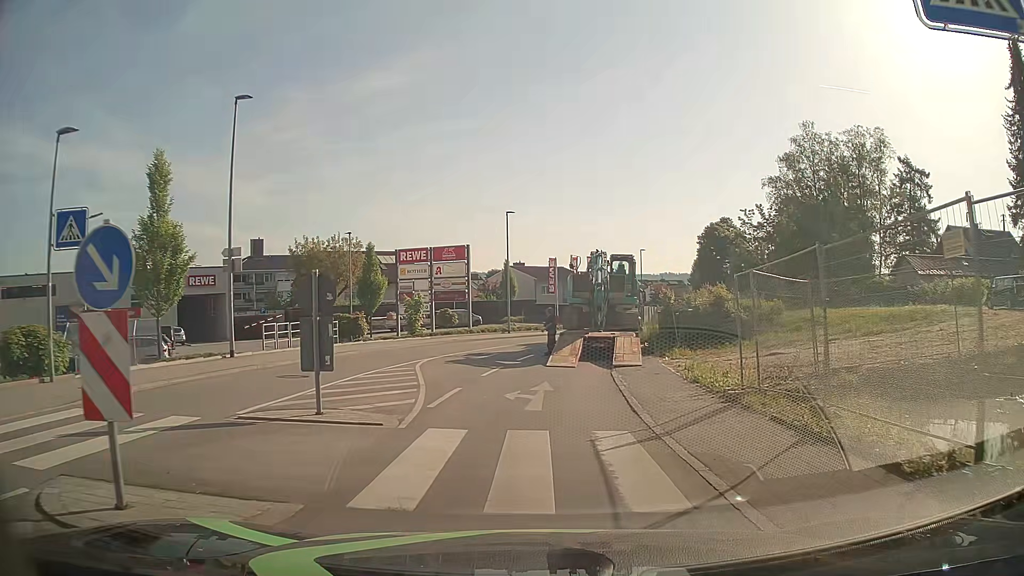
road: tertiary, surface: asphalt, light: Day
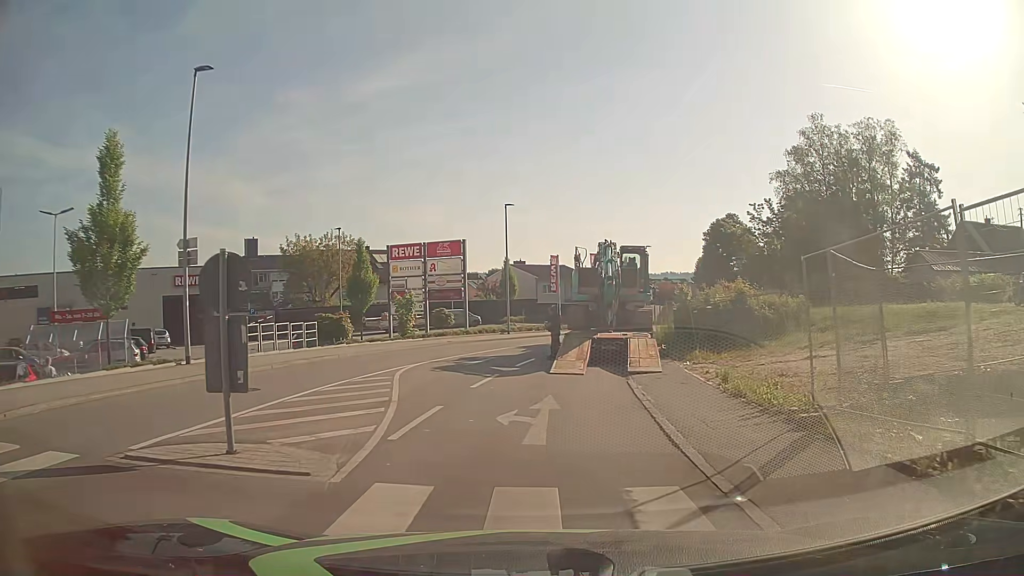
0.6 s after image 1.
(0.0, +2.9) m; +1°
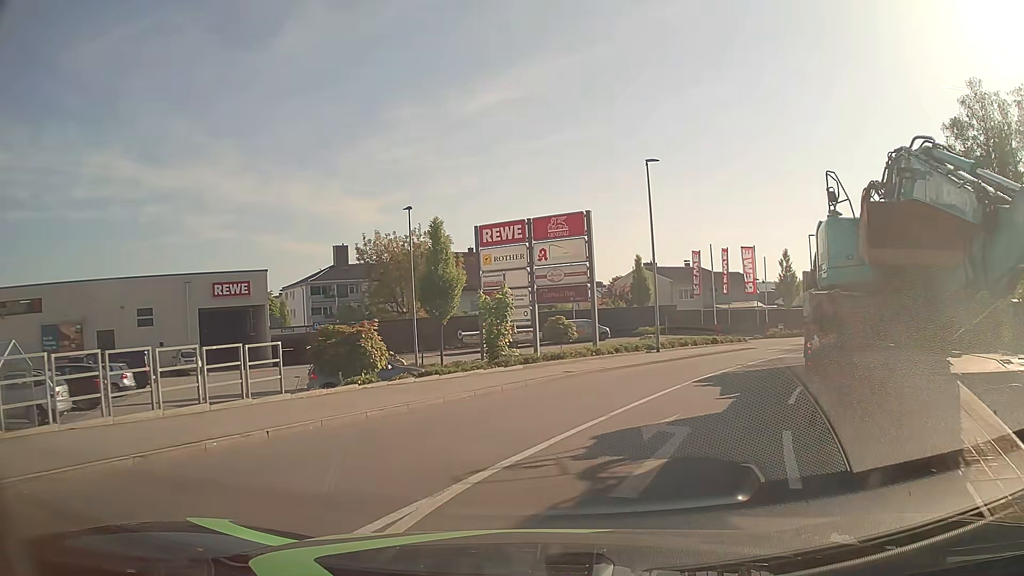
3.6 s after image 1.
(-1.8, +13.9) m; -12°
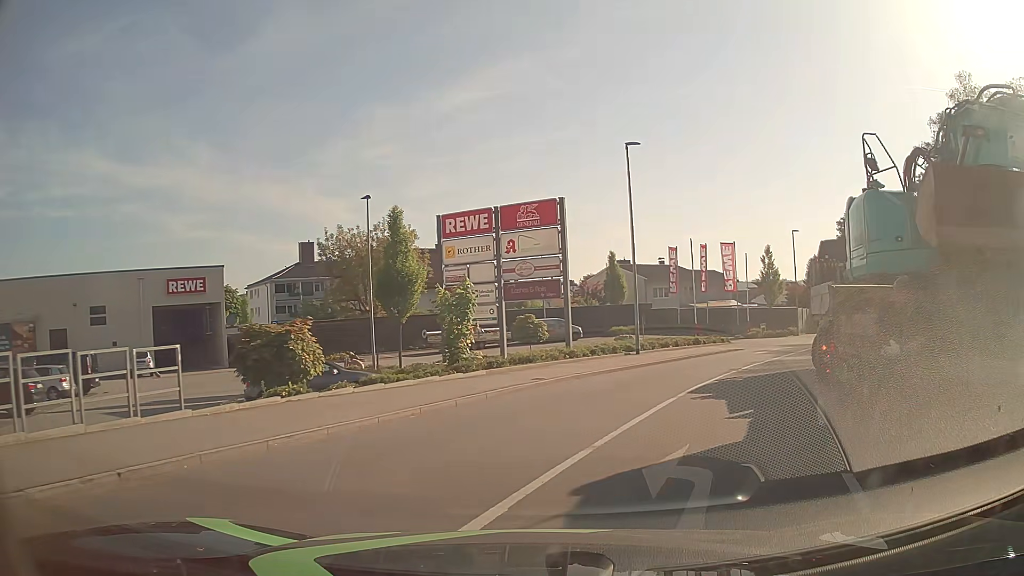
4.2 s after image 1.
(+0.1, +2.7) m; +3°
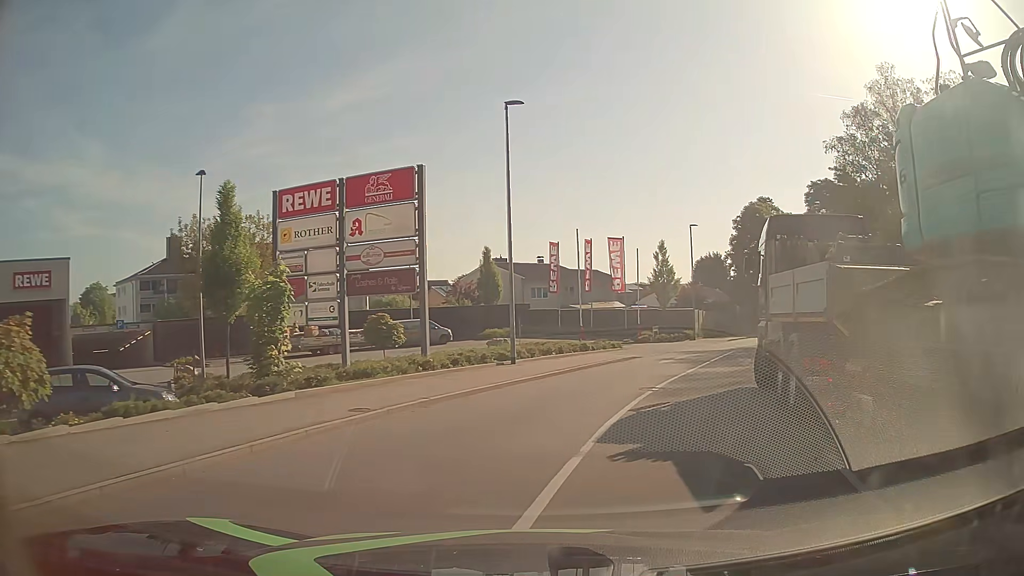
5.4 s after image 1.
(+0.4, +5.3) m; +10°
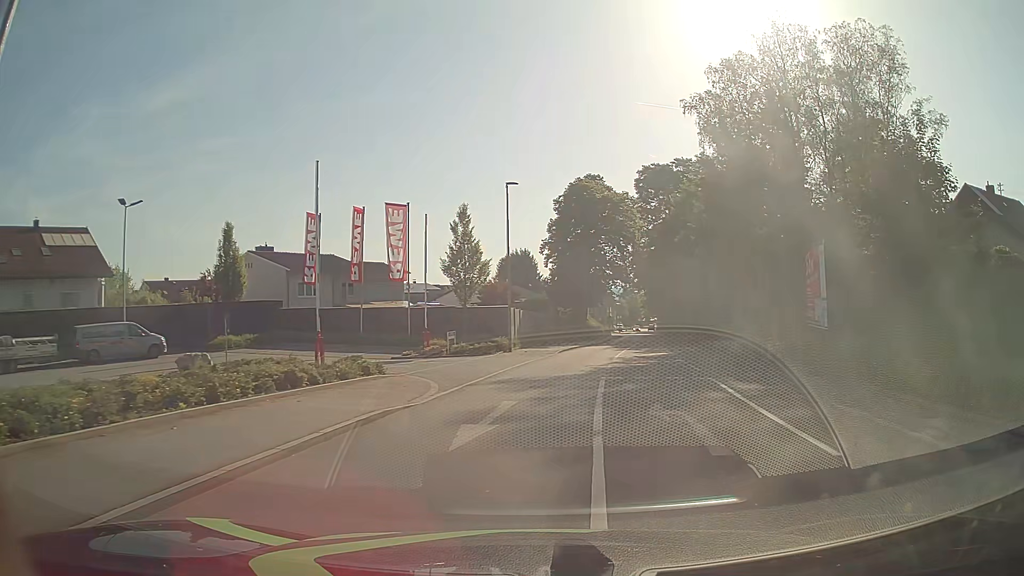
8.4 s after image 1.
(+2.1, +15.7) m; +17°
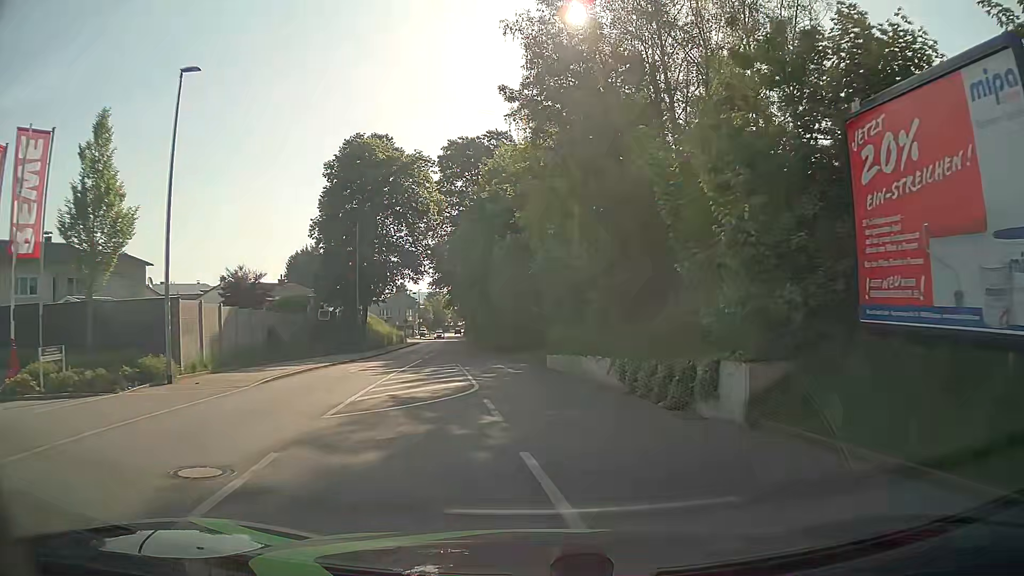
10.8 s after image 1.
(+2.8, +16.1) m; +16°
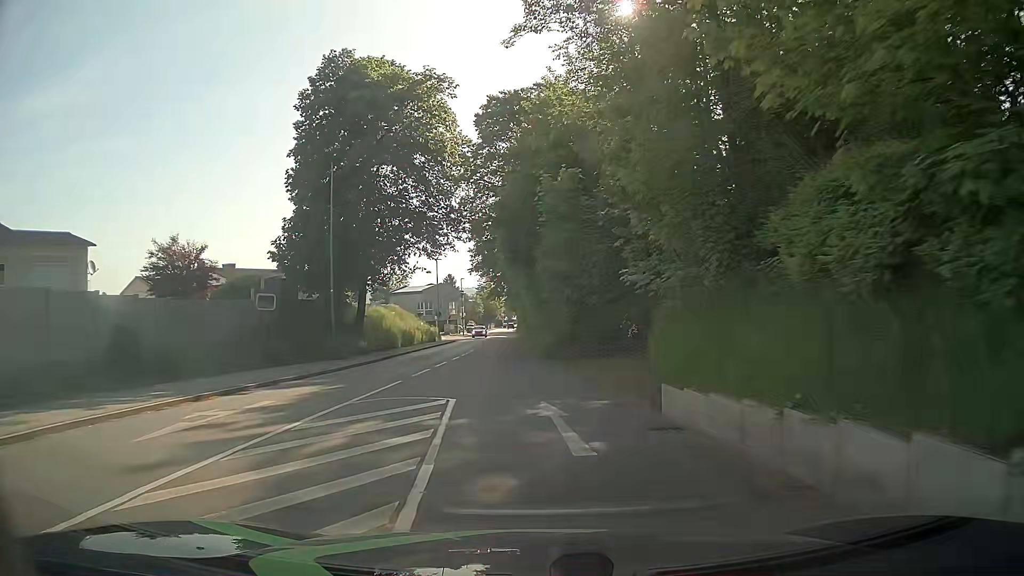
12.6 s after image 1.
(-0.5, +15.0) m; -5°
